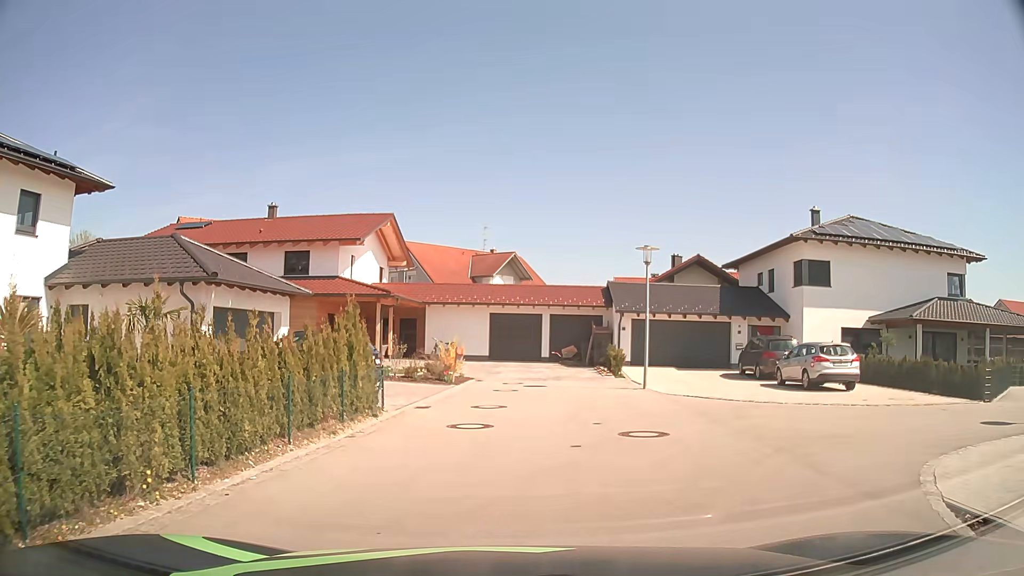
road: residential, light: Day
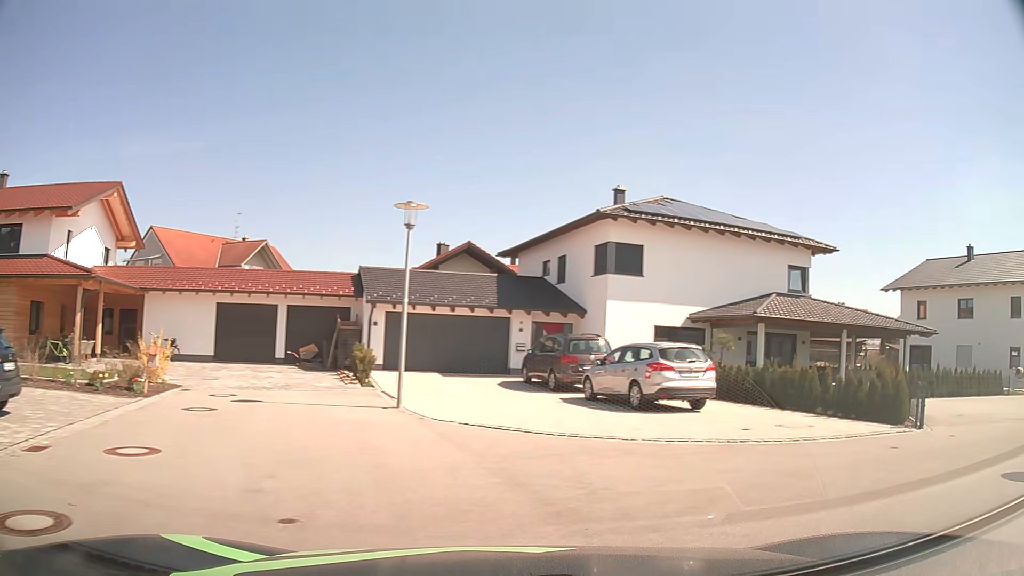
(+0.6, +6.5) m; +19°
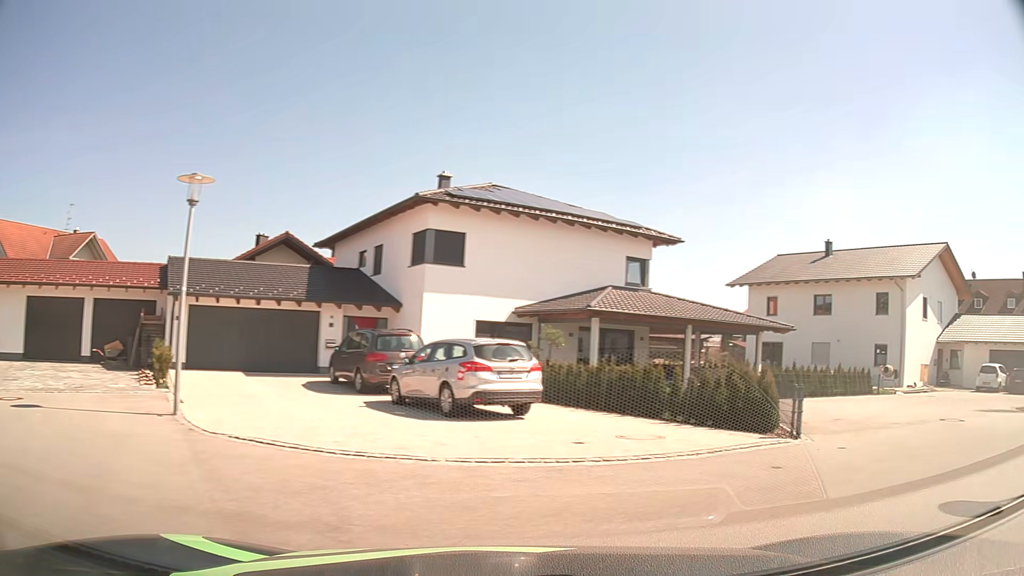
(+0.3, +2.2) m; +15°
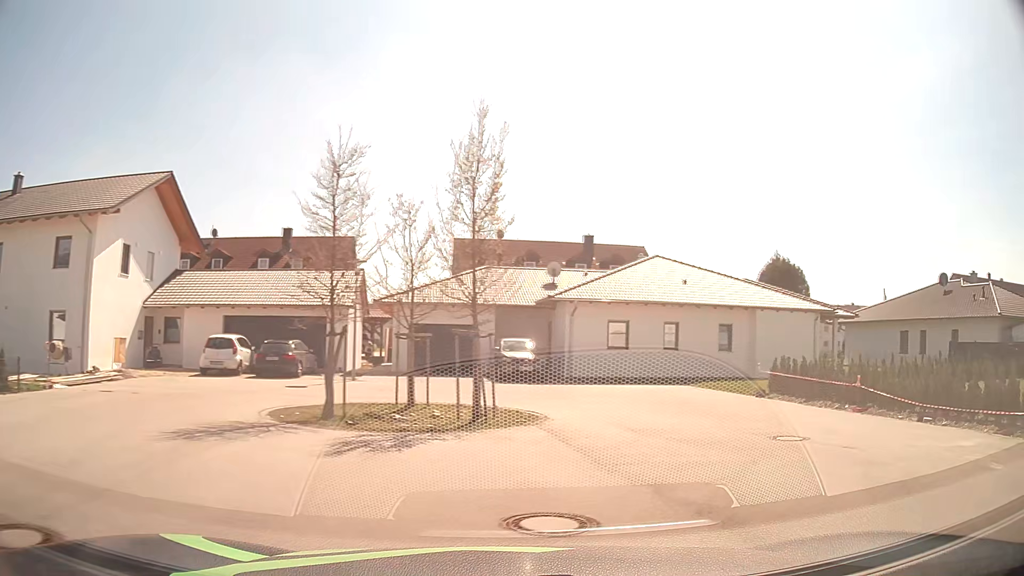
(+7.4, +10.2) m; +66°
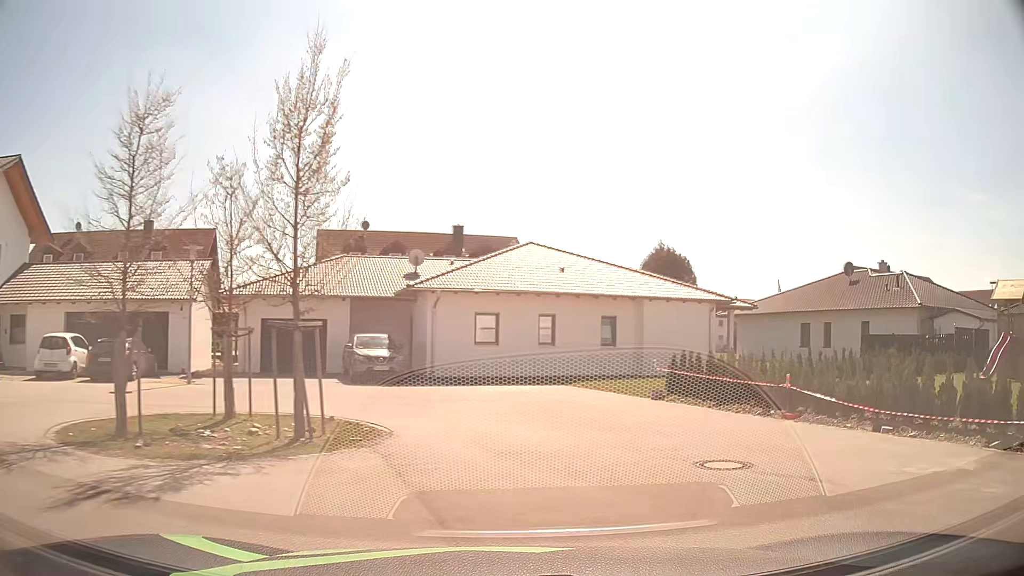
(+0.3, +3.2) m; +9°
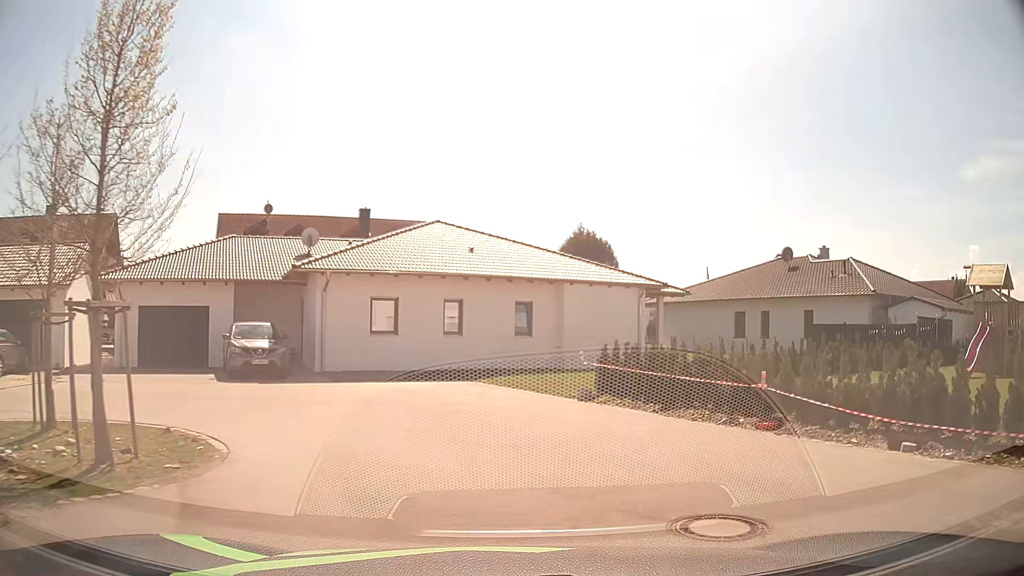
(+0.3, +3.2) m; +9°
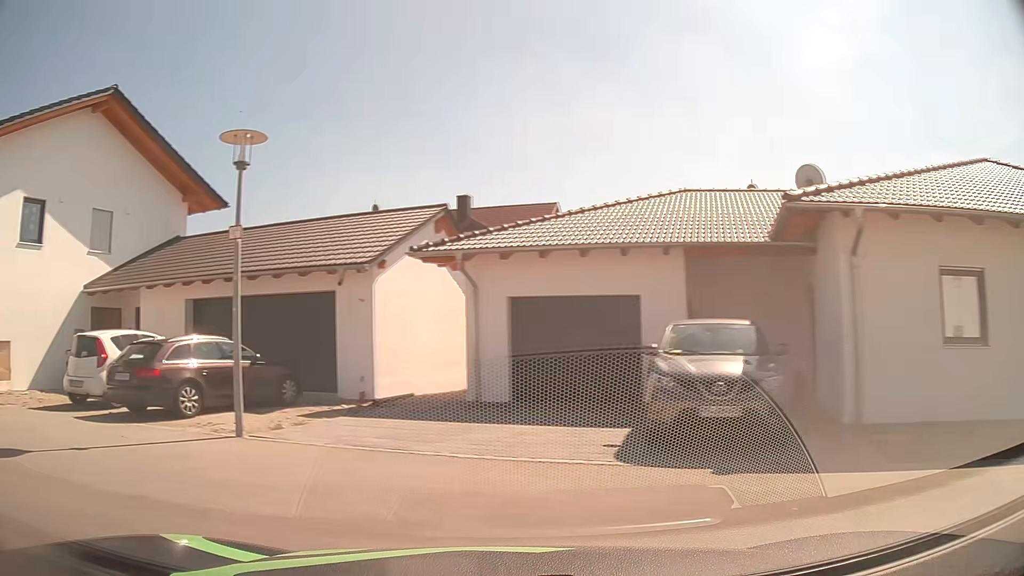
(-2.0, +11.3) m; -41°
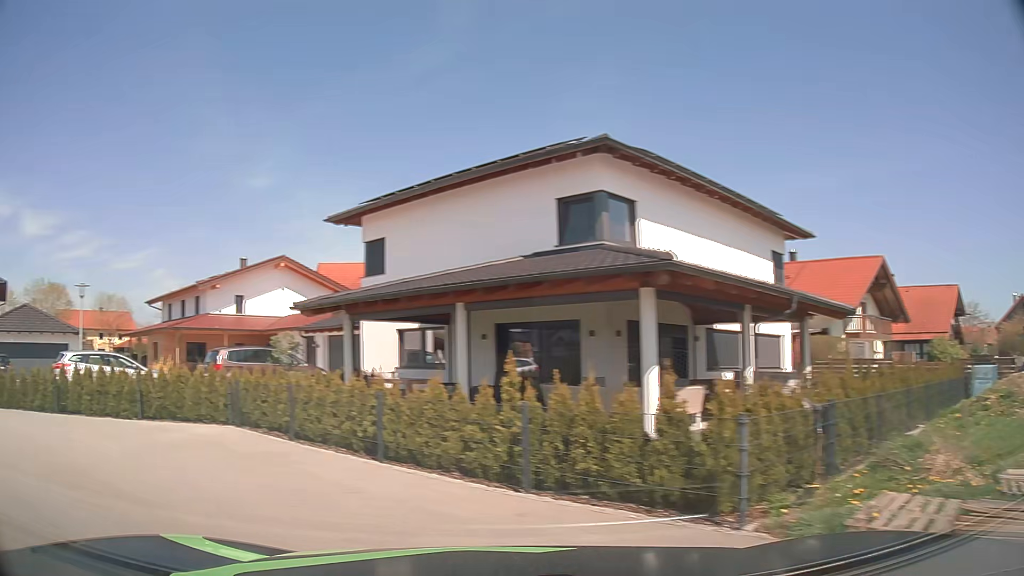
(-8.0, +5.5) m; -117°
